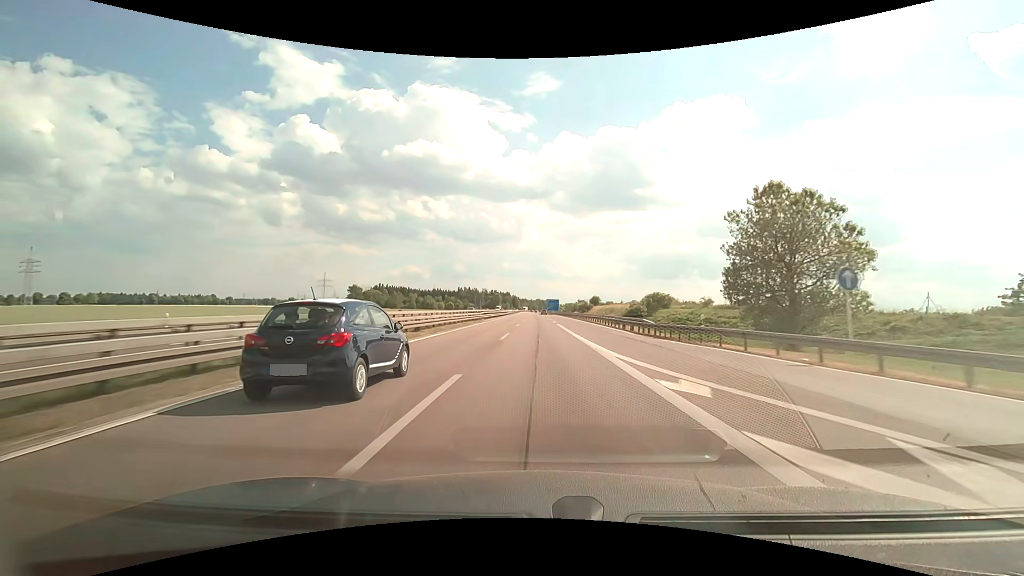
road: motorway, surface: asphalt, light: Day
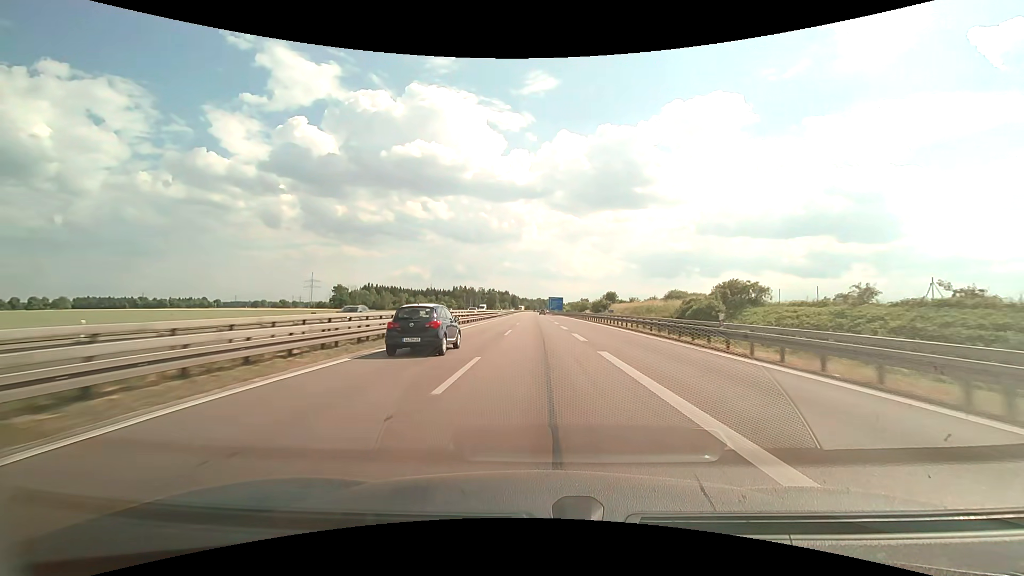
(+0.1, +32.3) m; 0°
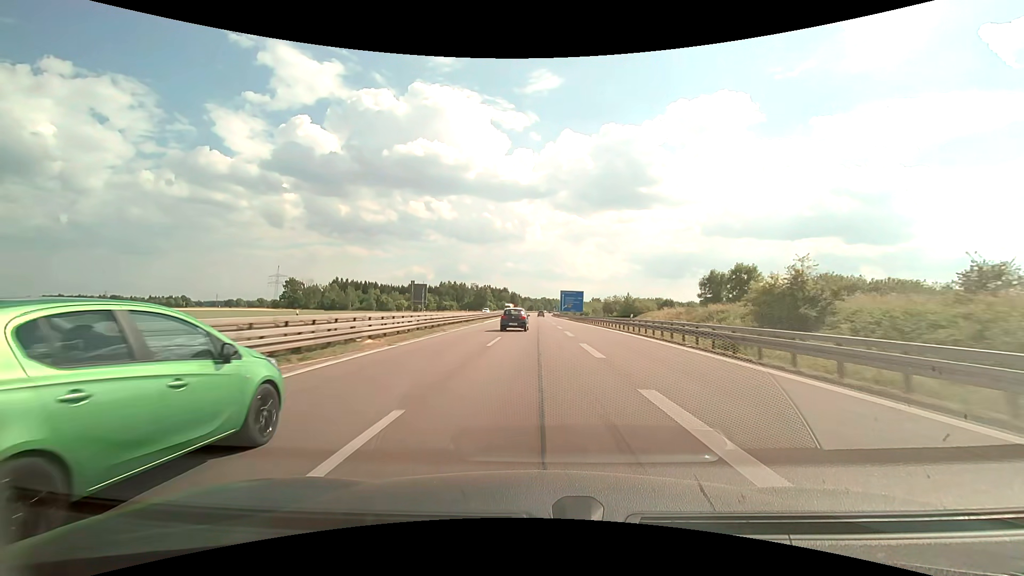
(-0.2, +79.2) m; 0°
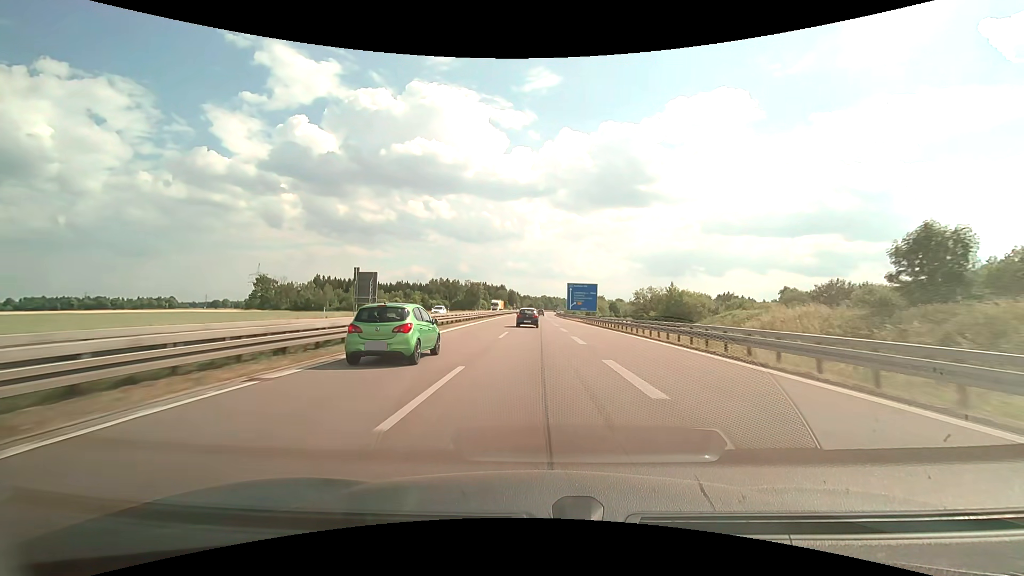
(0.0, +31.2) m; 0°
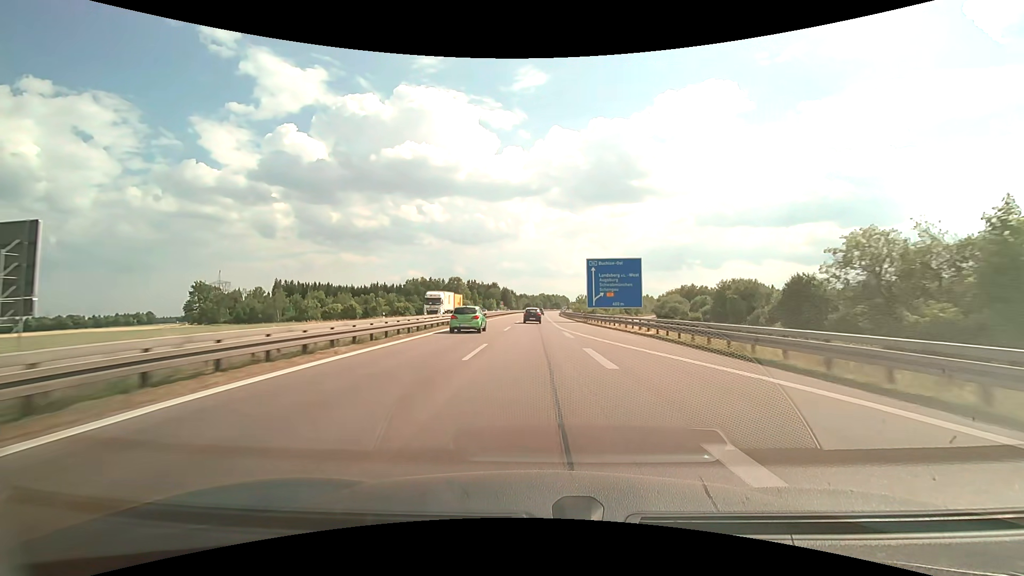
(+0.1, +46.6) m; 0°
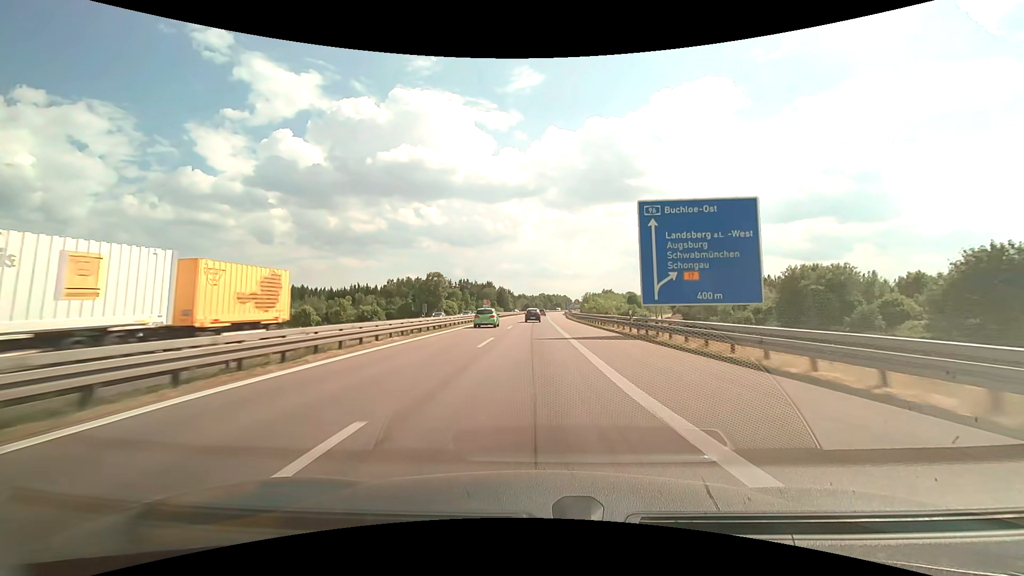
(+0.1, +31.1) m; 0°
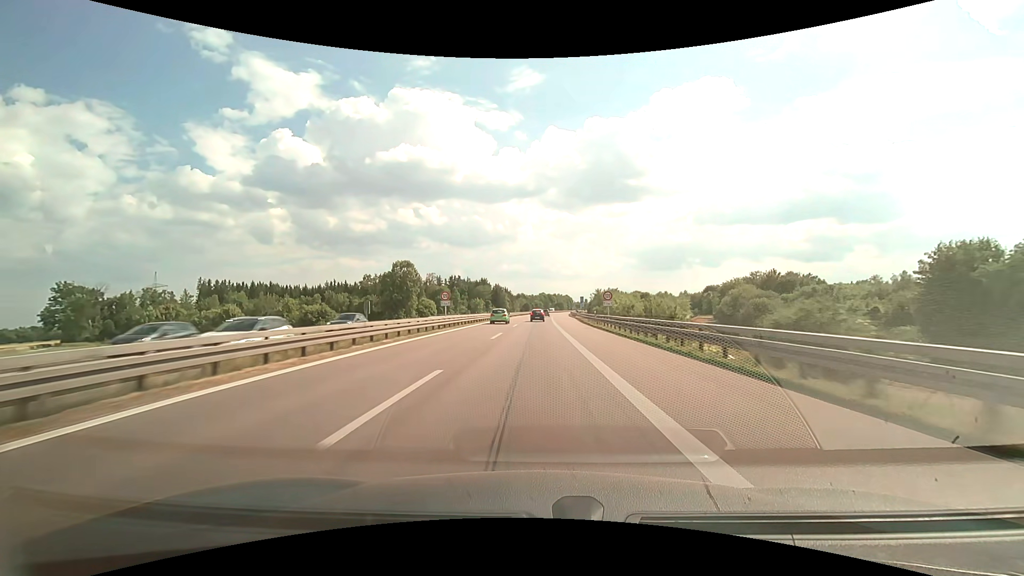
(-0.1, +31.1) m; 0°
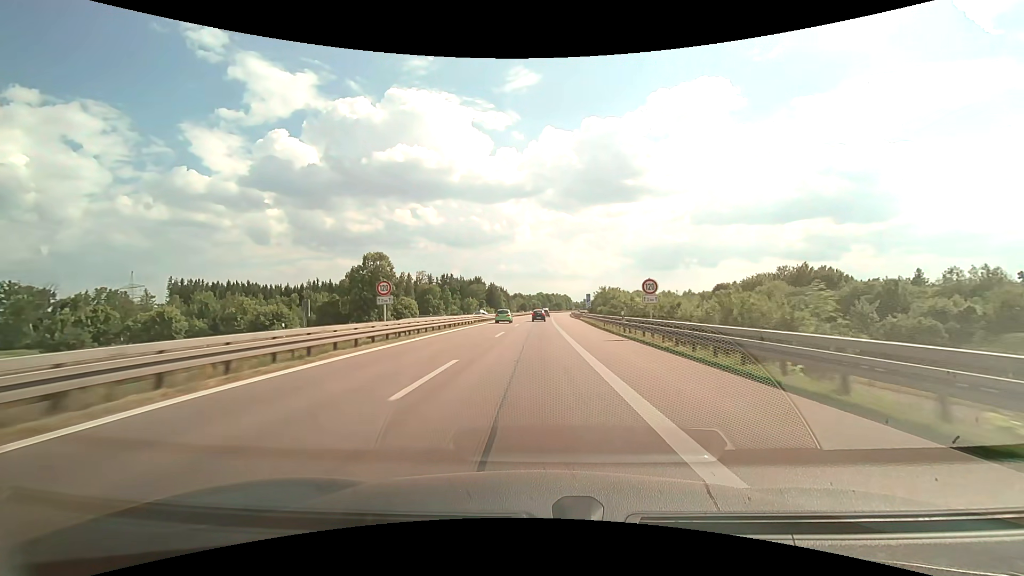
(0.0, +15.5) m; 0°
(0, +10) (0, +20) (0, +30) (0, +40) (0, +50) (0, +60) (+1, +70) (+1, +80) (+1, +90) (+1, +100) m
